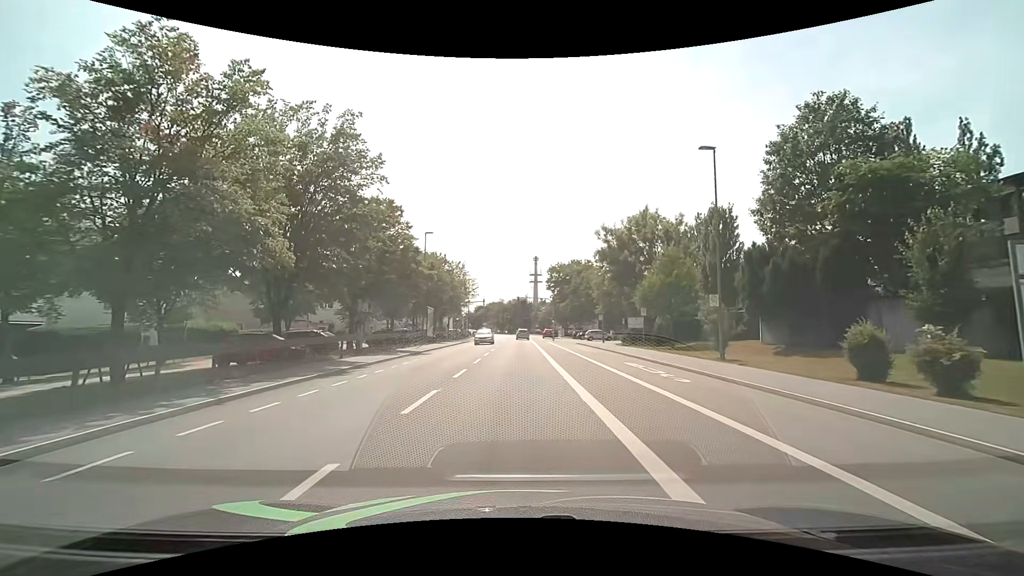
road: tertiary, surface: asphalt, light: Day
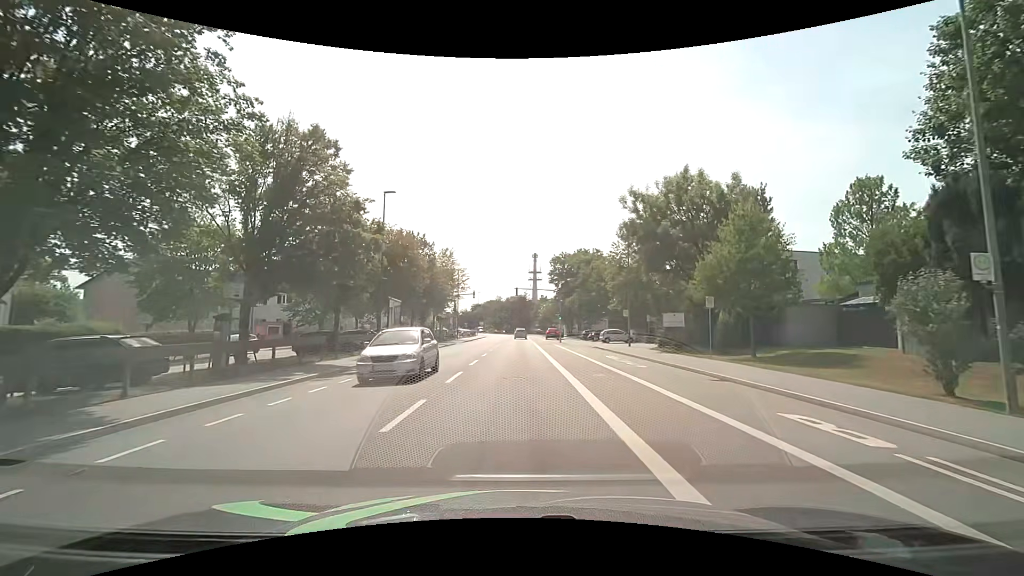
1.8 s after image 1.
(0.0, +13.5) m; 0°
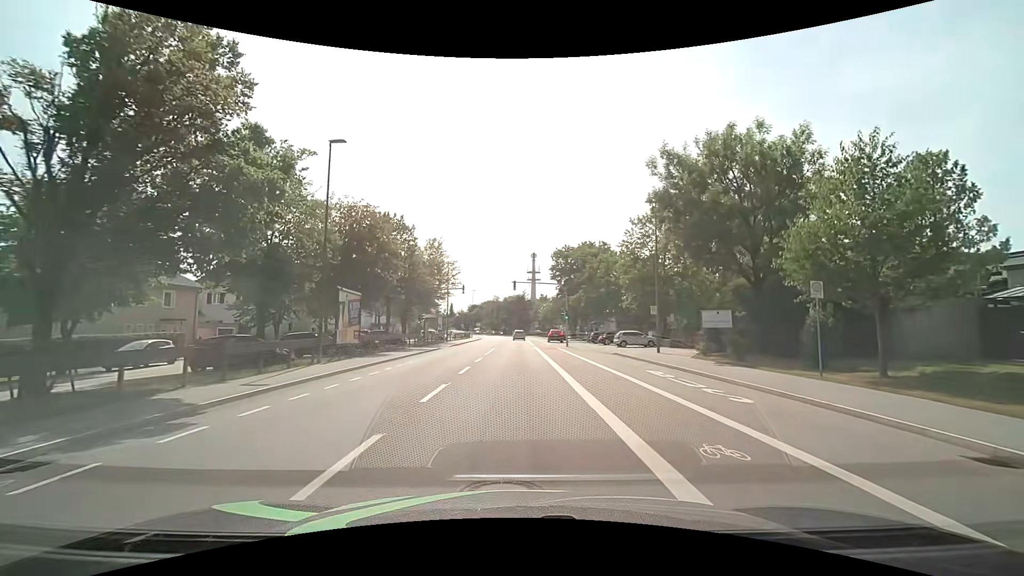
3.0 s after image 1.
(0.0, +9.1) m; +1°
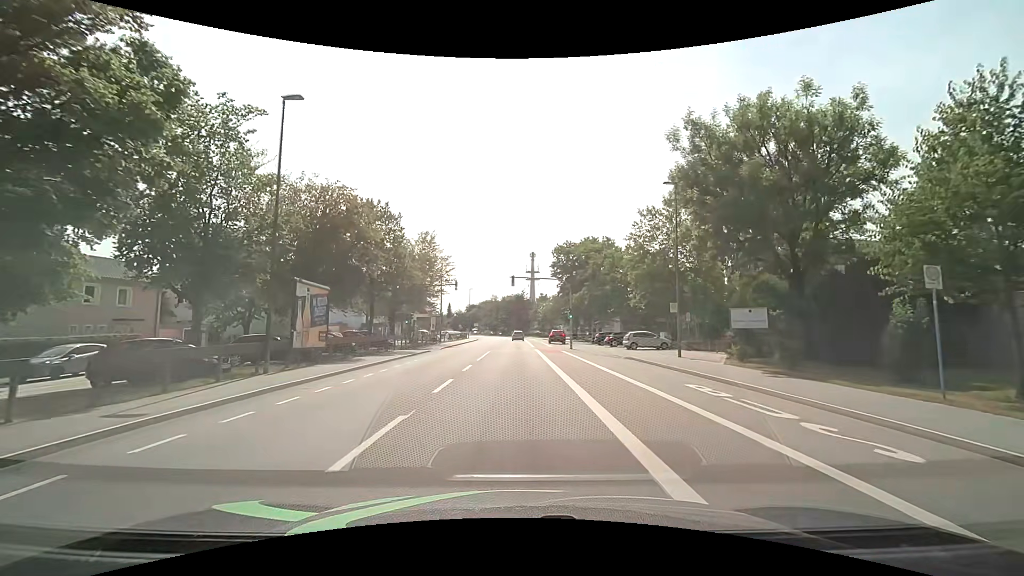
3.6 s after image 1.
(0.0, +4.5) m; -1°
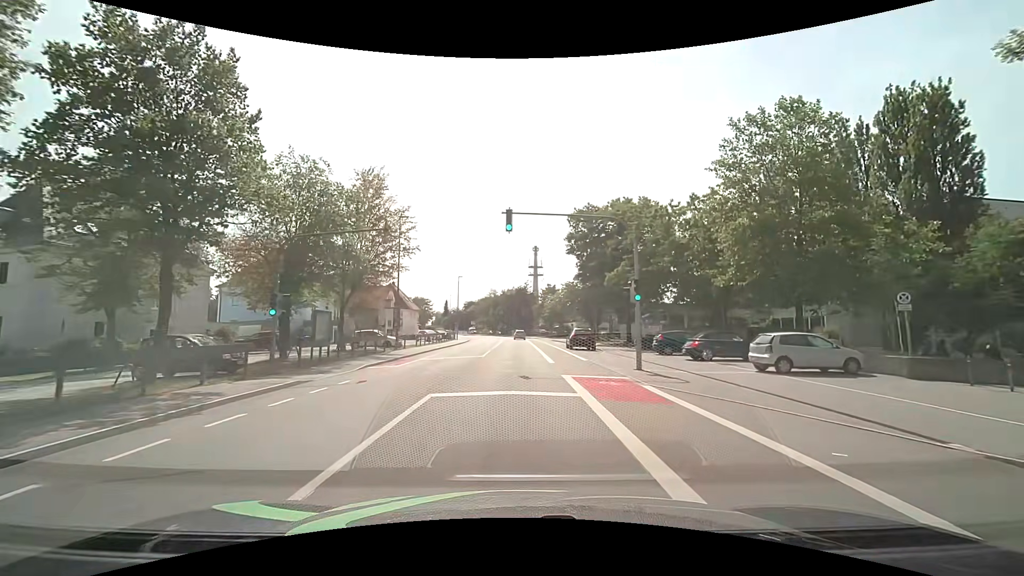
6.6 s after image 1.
(+0.1, +22.6) m; 0°
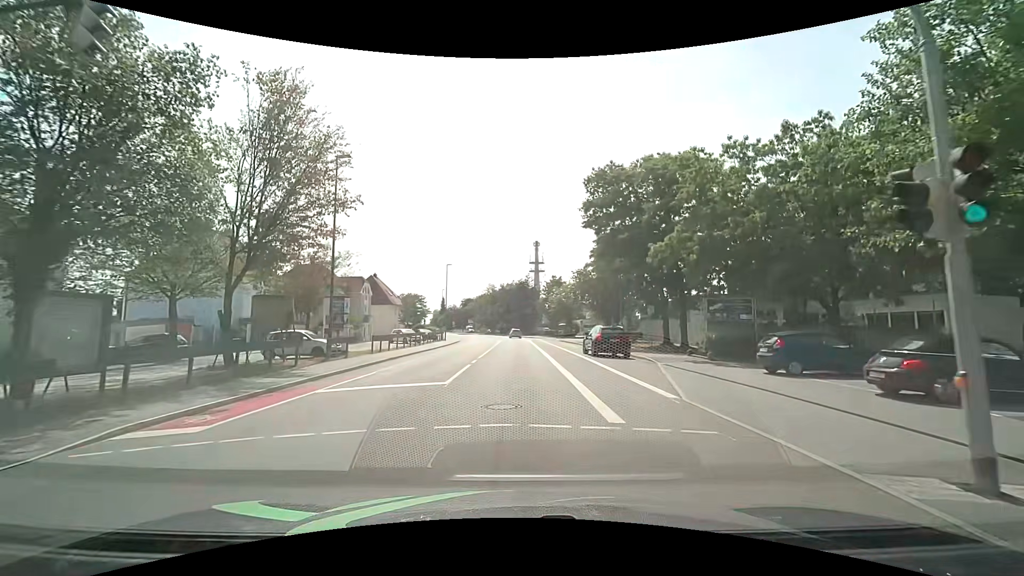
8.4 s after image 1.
(+0.1, +13.6) m; 0°
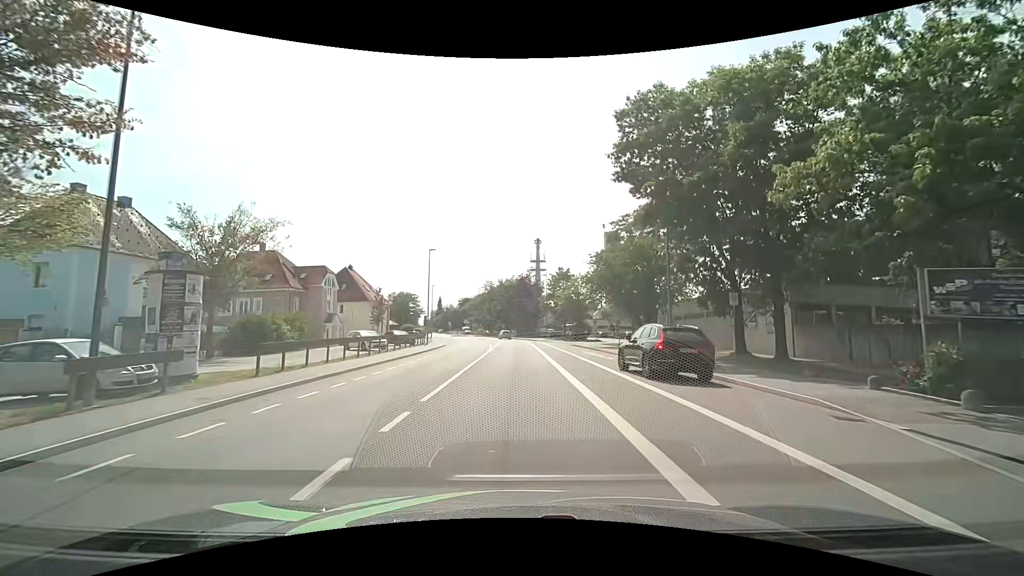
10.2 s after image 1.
(+0.1, +13.6) m; 0°
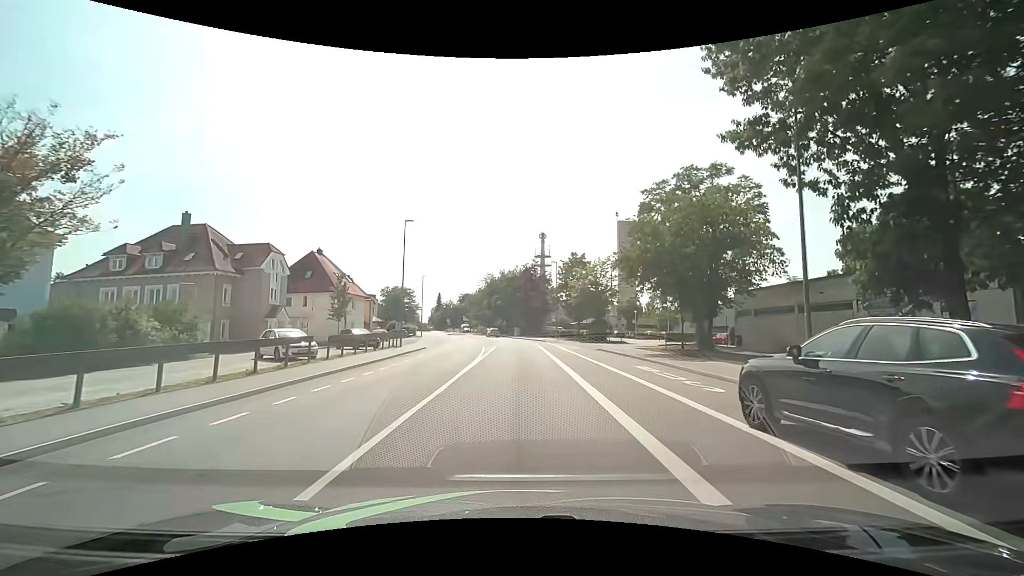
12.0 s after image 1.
(-0.1, +13.5) m; -1°
(0, +10) (0, +20) (0, +30) (0, +40) (0, +50) (-1, +60) (-2, +70) (-3, +80) (-5, +90) (-8, +99) m
